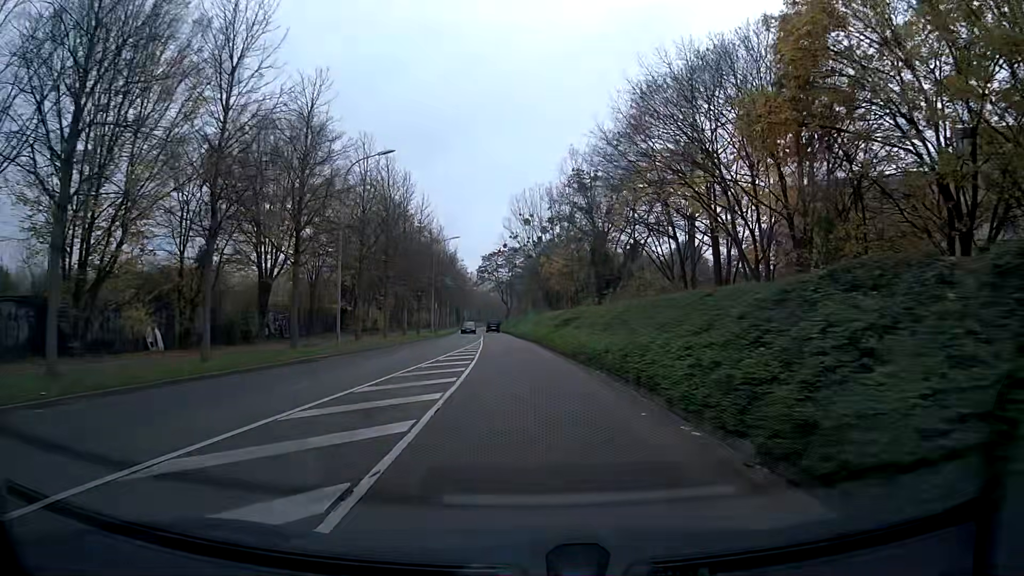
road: tertiary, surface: asphalt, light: Day
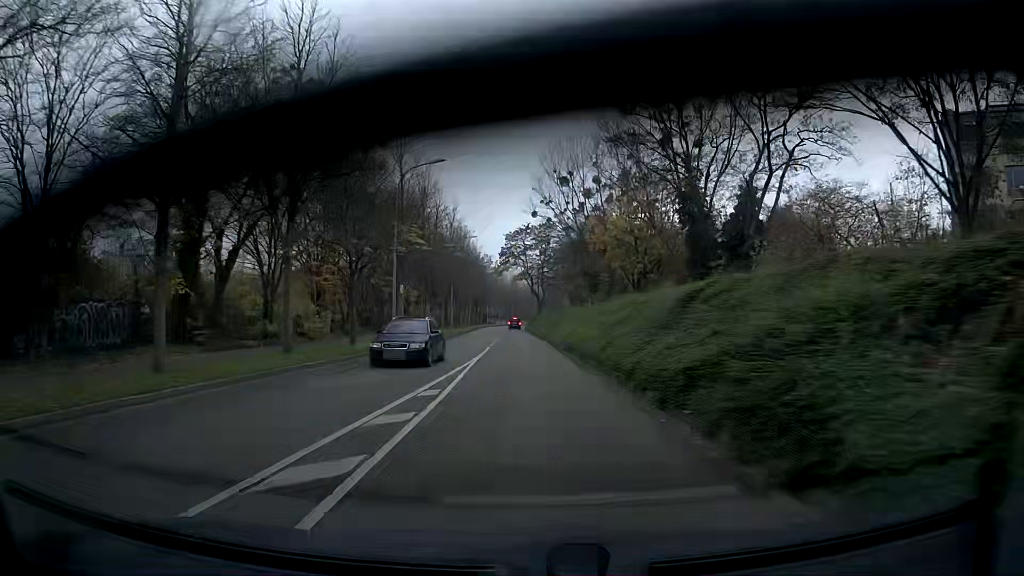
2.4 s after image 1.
(-0.8, +30.0) m; -3°
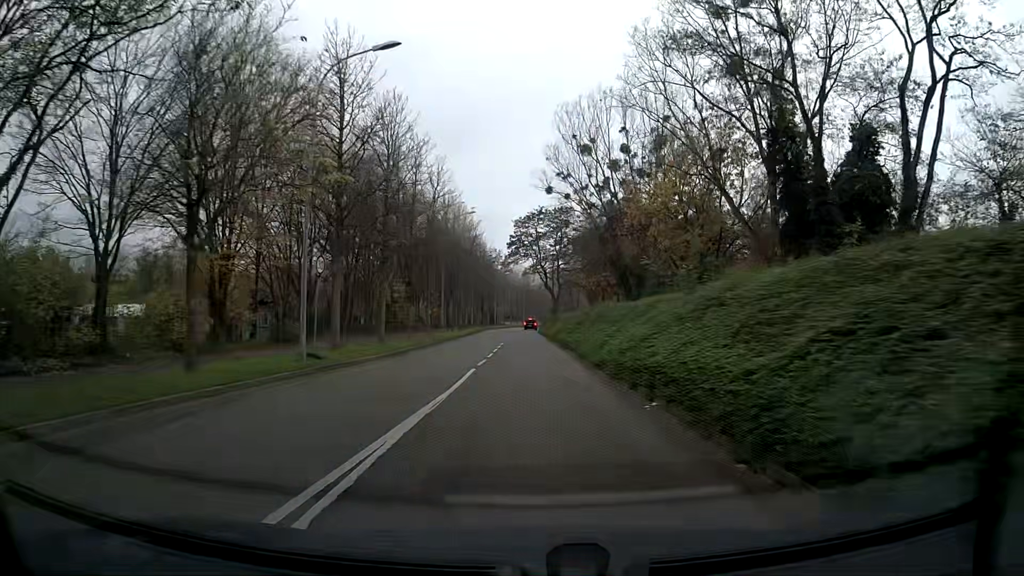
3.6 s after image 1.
(-0.1, +15.1) m; -1°
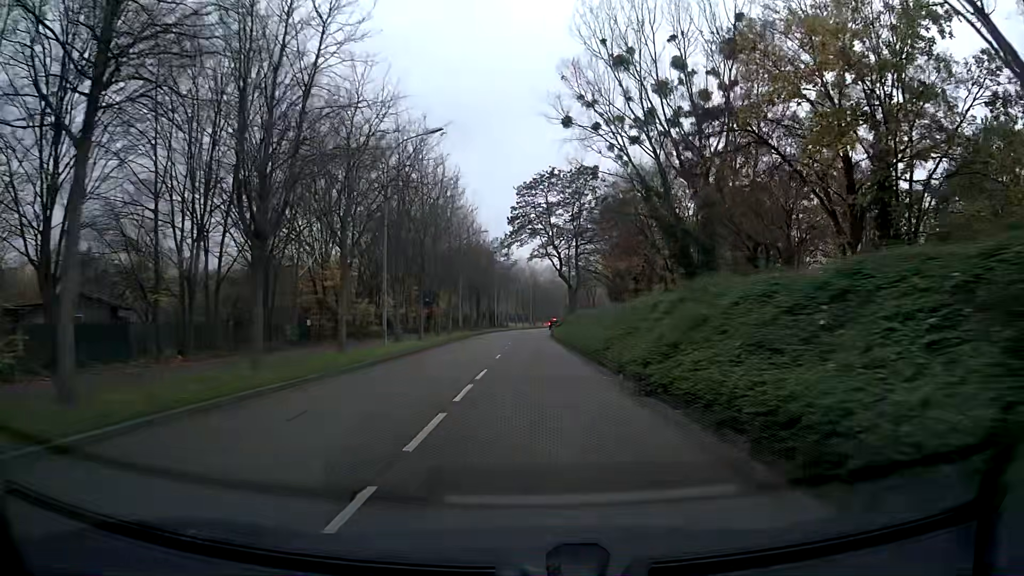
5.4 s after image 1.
(-0.1, +22.5) m; 0°
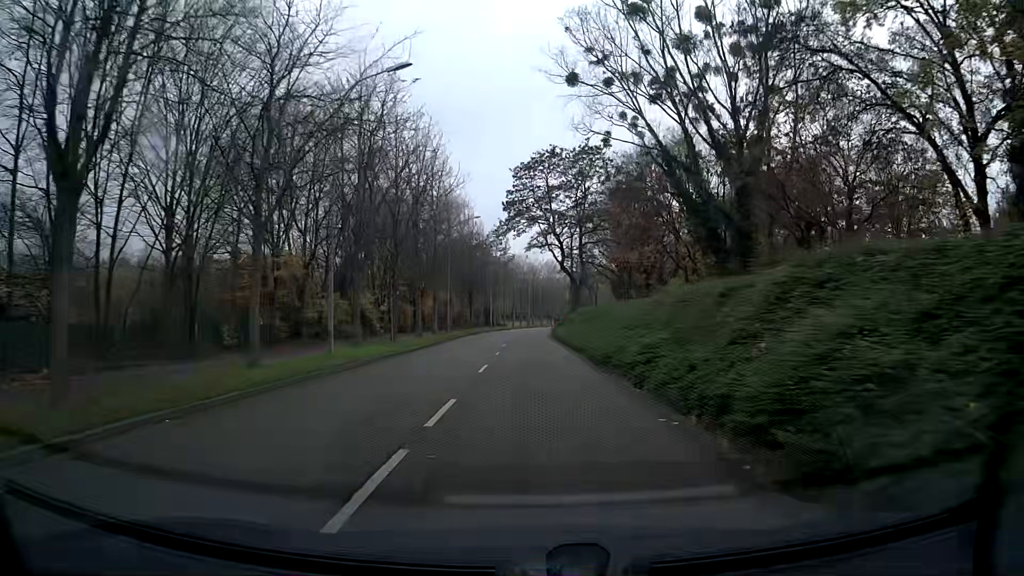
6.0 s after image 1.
(0.0, +7.5) m; 0°
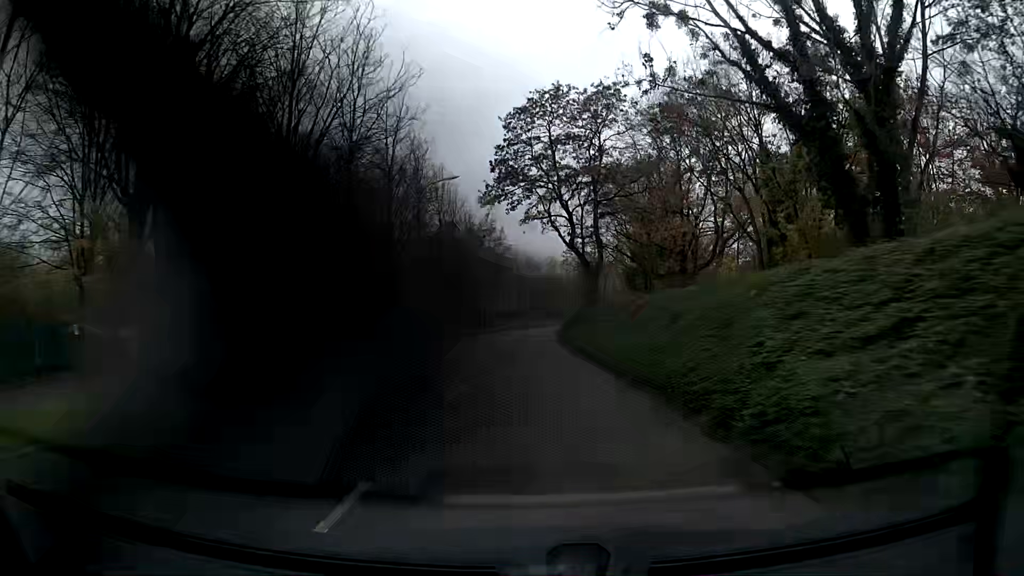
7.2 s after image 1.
(0.0, +15.0) m; 0°
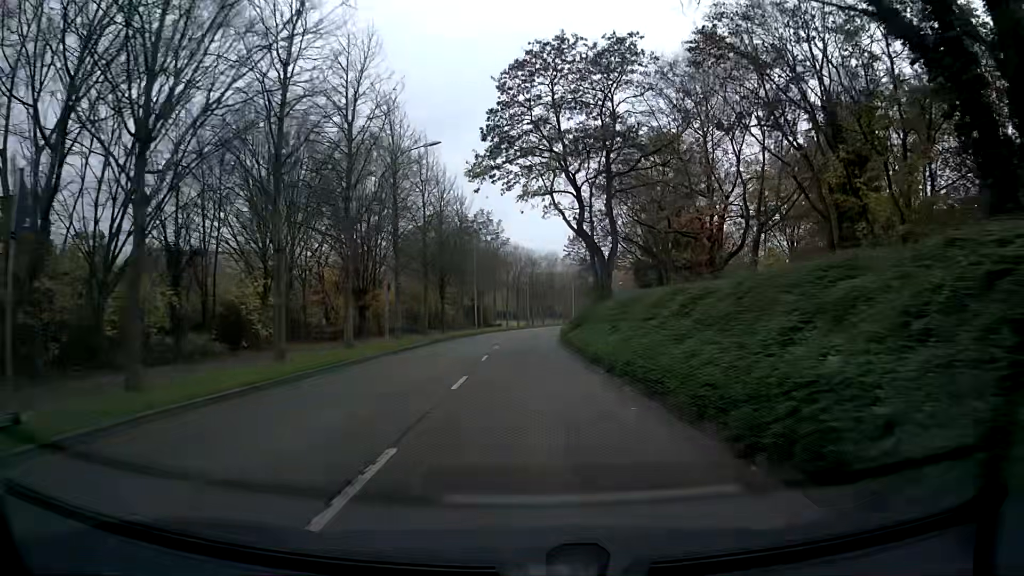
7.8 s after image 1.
(0.0, +7.5) m; 0°
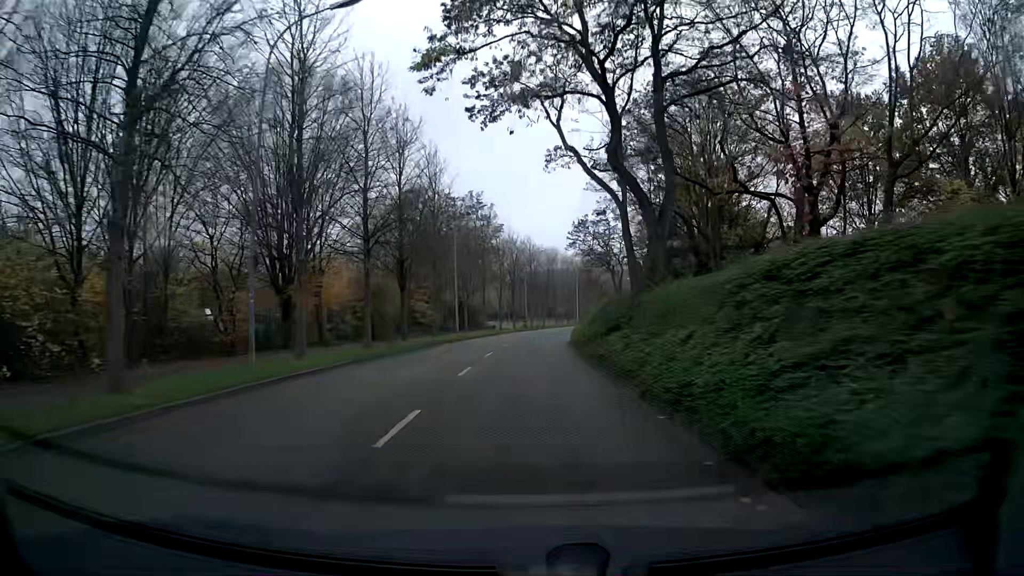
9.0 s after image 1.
(+0.1, +15.0) m; 0°
(0, +10) (0, +20) (0, +30) (+1, +40) (+2, +50) (+3, +60) (+4, +70) (+6, +80) (+8, +89) (+10, +99) m
